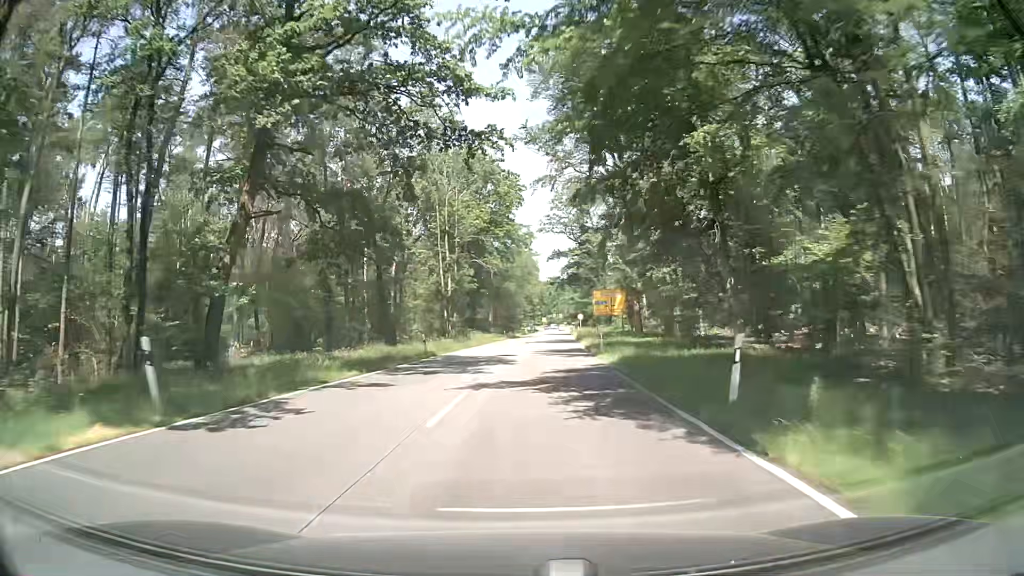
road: secondary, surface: asphalt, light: Day
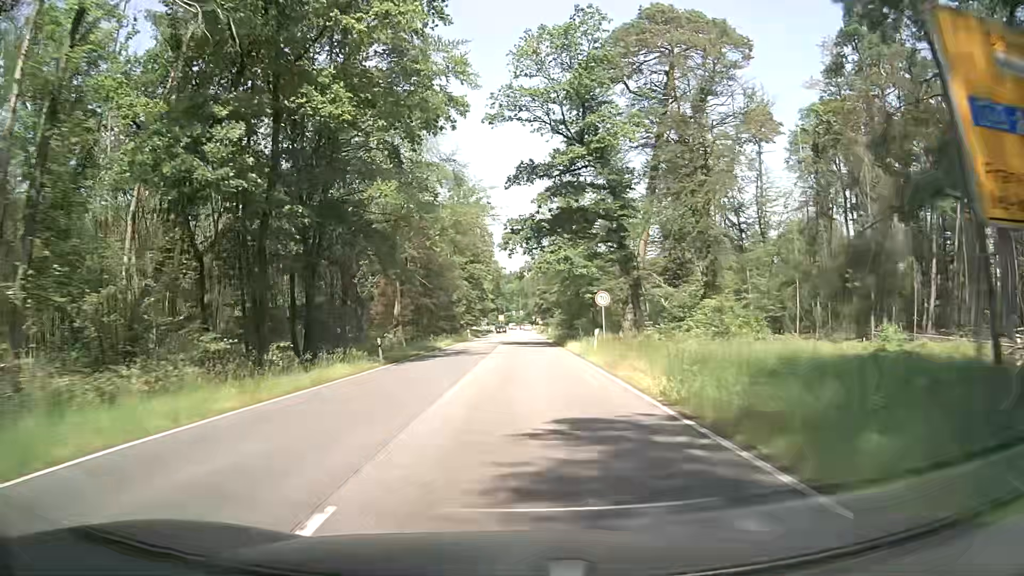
(+2.8, +55.6) m; +4°
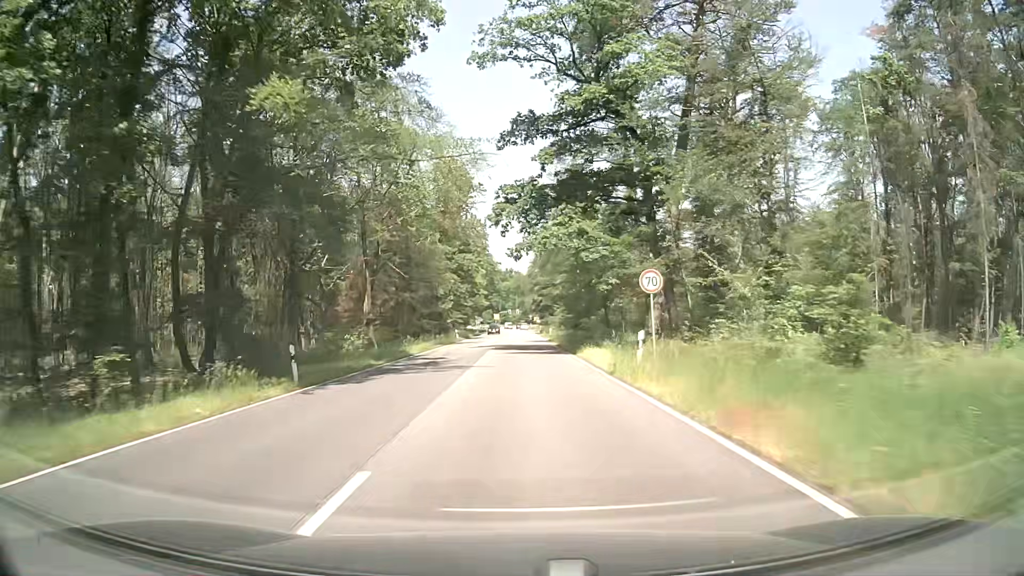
(+0.1, +11.0) m; 0°
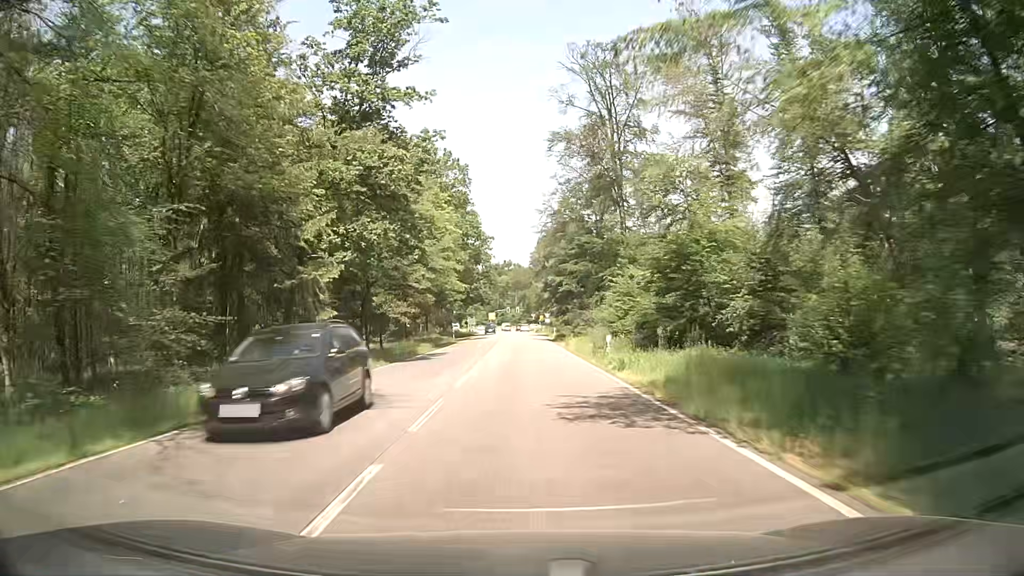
(+0.1, +43.3) m; +1°
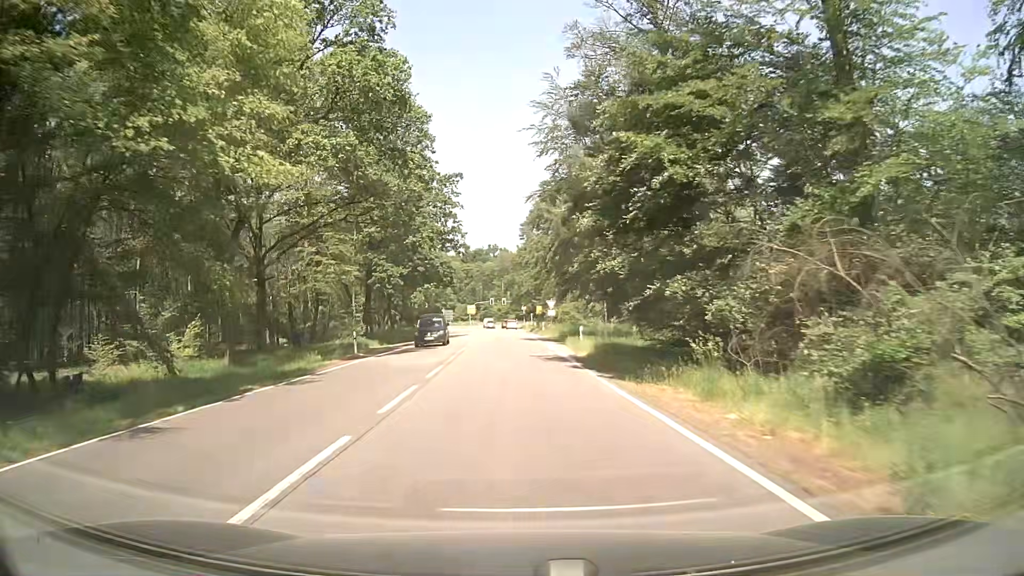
(-0.3, +40.8) m; 0°
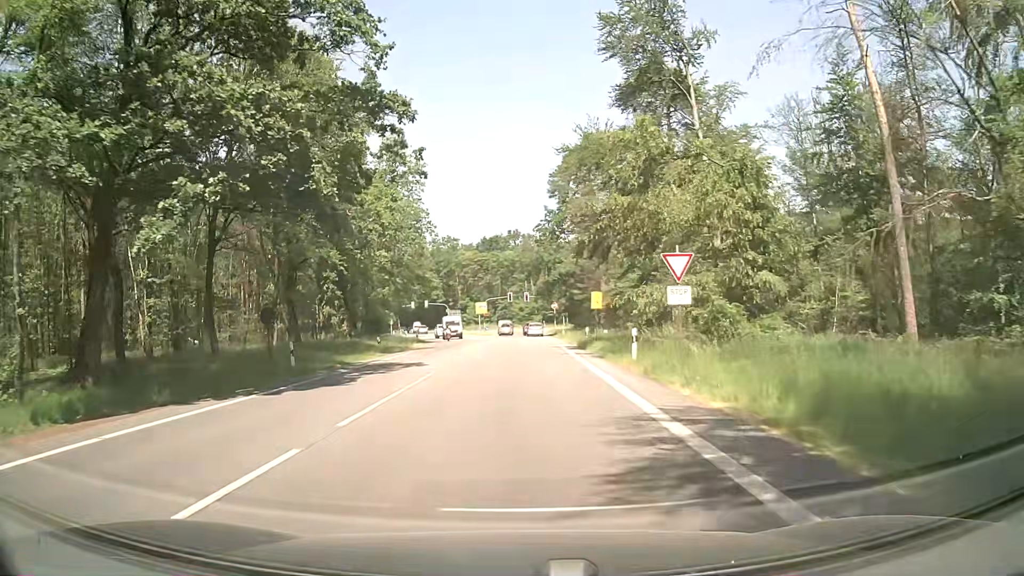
(-0.3, +42.5) m; -1°
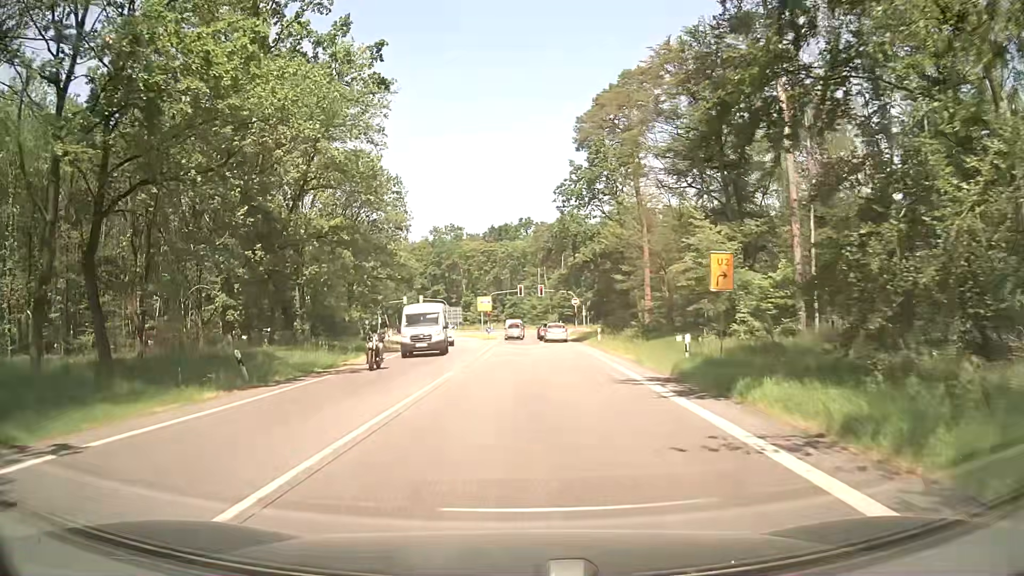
(-0.5, +21.7) m; -1°
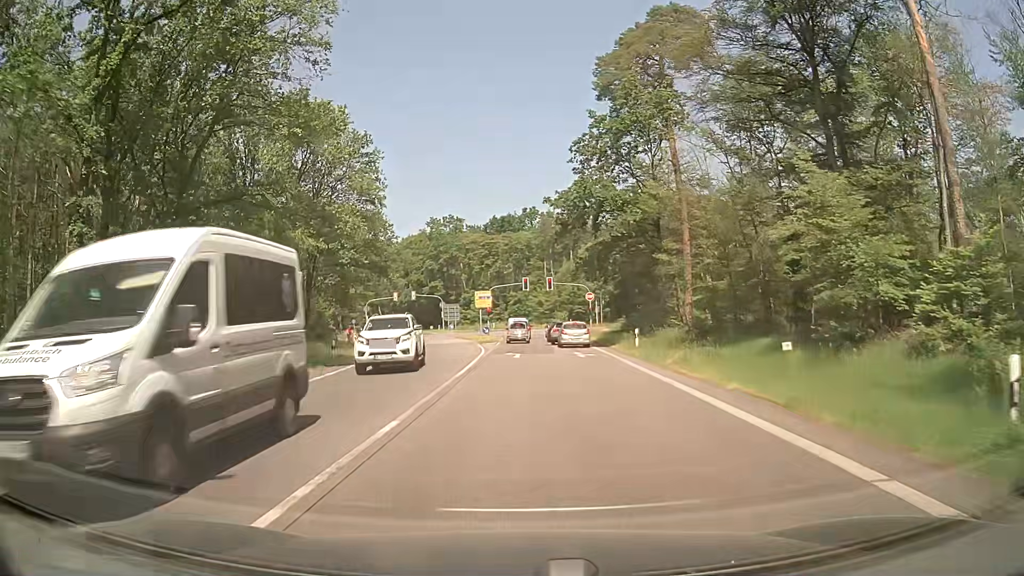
(-0.2, +12.9) m; 0°
